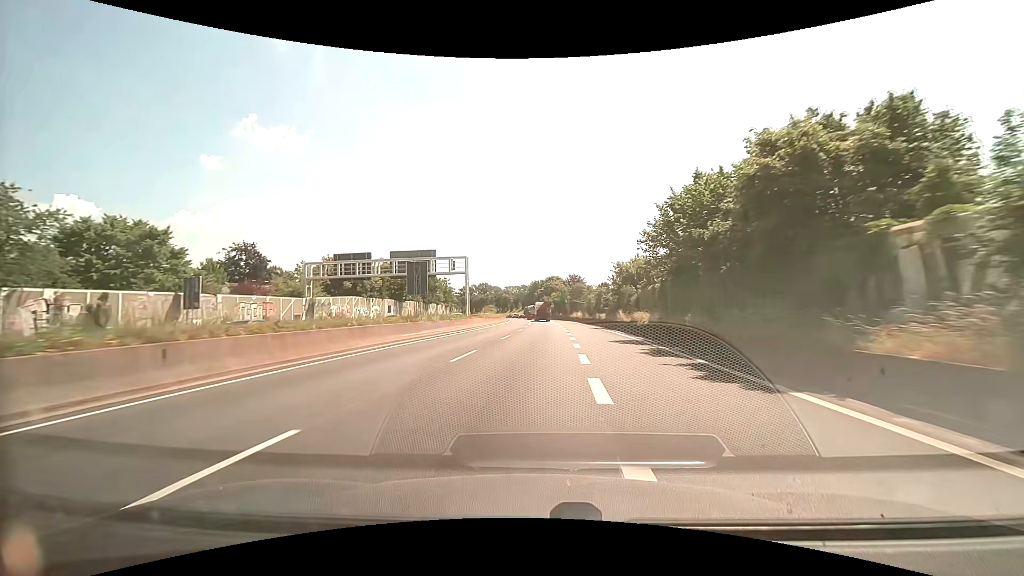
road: trunk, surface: asphalt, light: Day
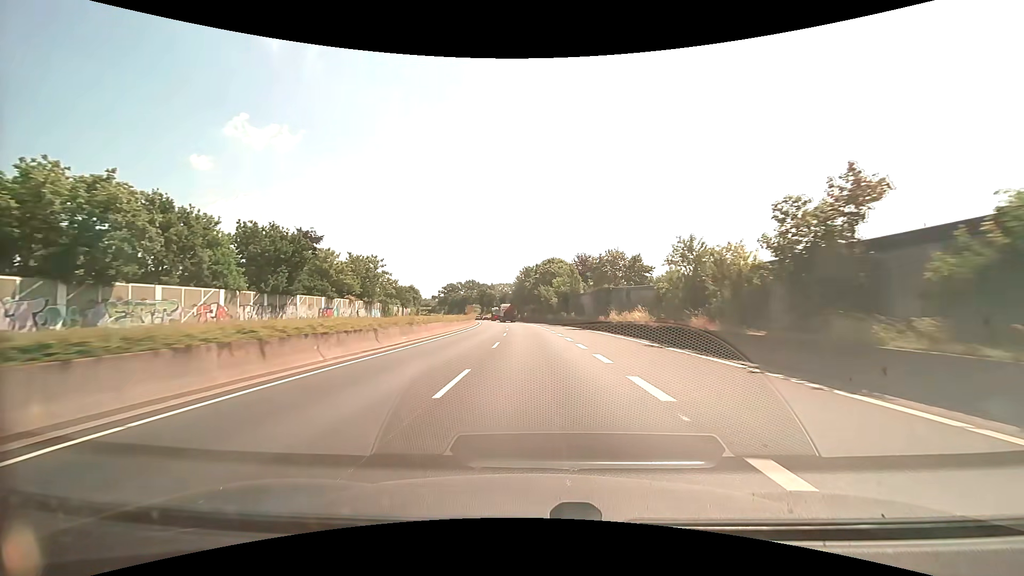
(+0.7, +54.0) m; +1°
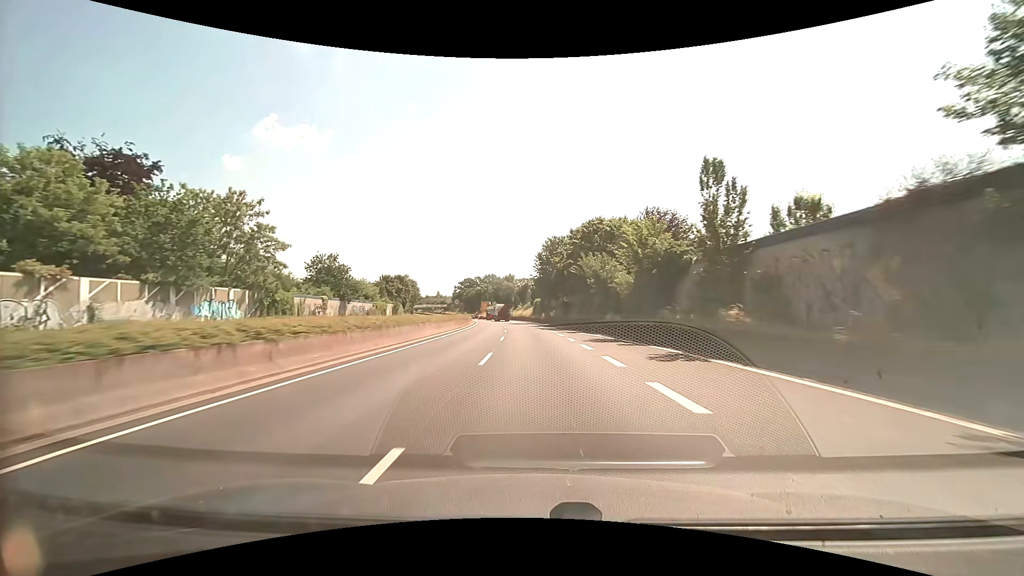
(-1.0, +43.2) m; -3°
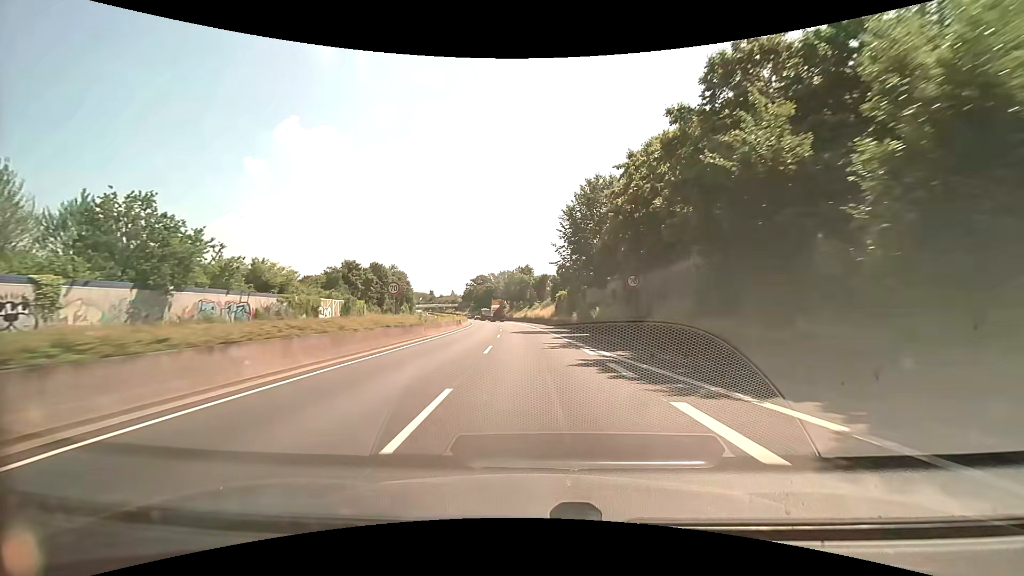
(-0.6, +32.4) m; -2°
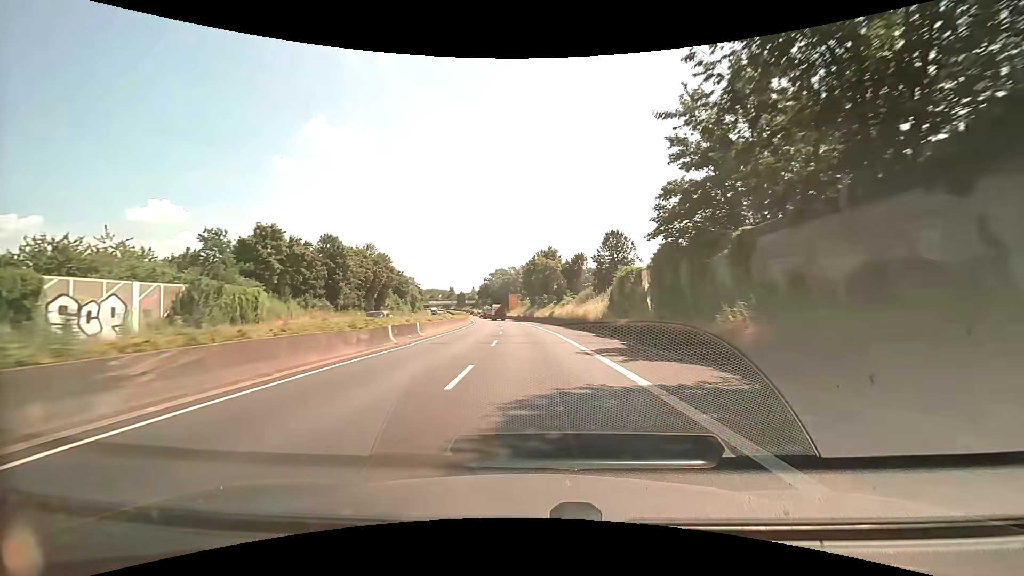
(-0.9, +32.4) m; -3°
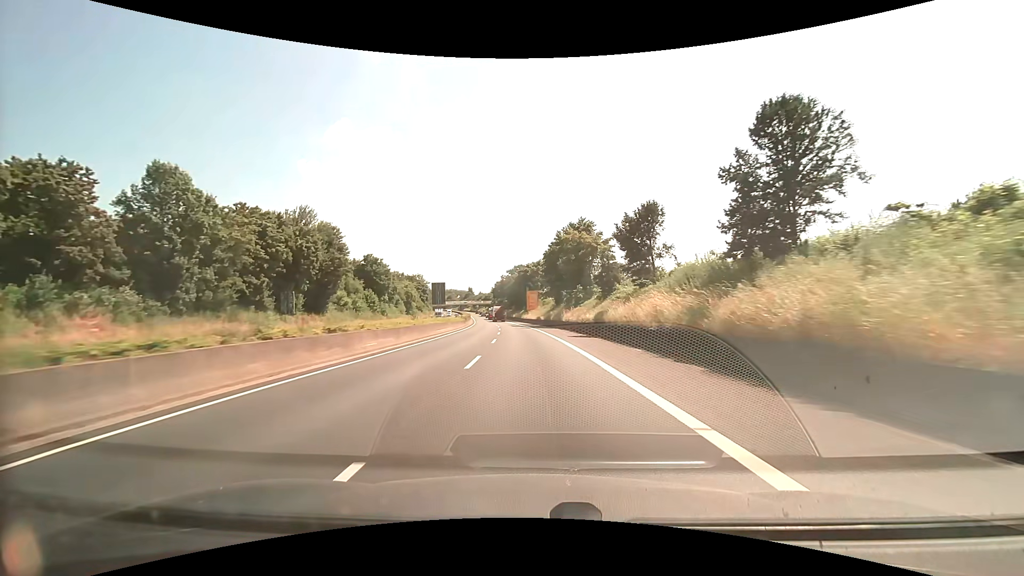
(-0.6, +32.3) m; -2°
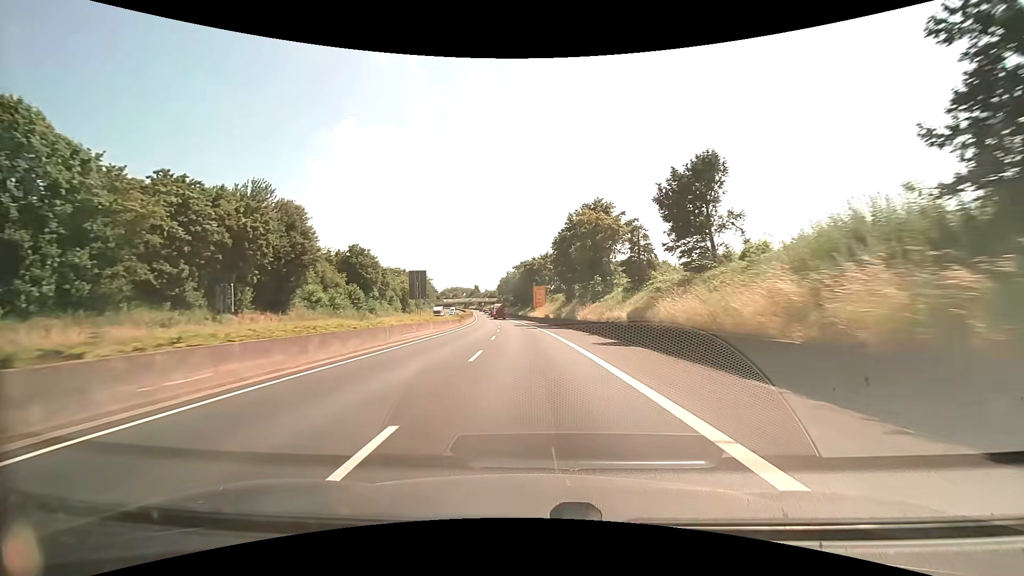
(-0.1, +10.8) m; -1°
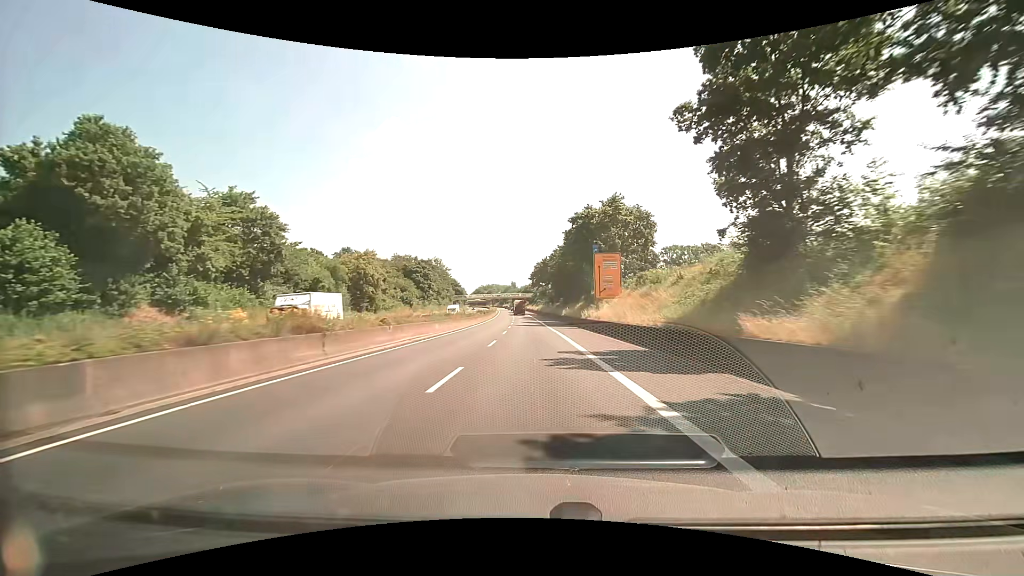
(-2.1, +53.9) m; -4°
(0, +10) (0, +20) (-1, +30) (-1, +40) (-2, +50) (-2, +60) (-2, +70) (-3, +80) (-3, +90) (-4, +100) m
